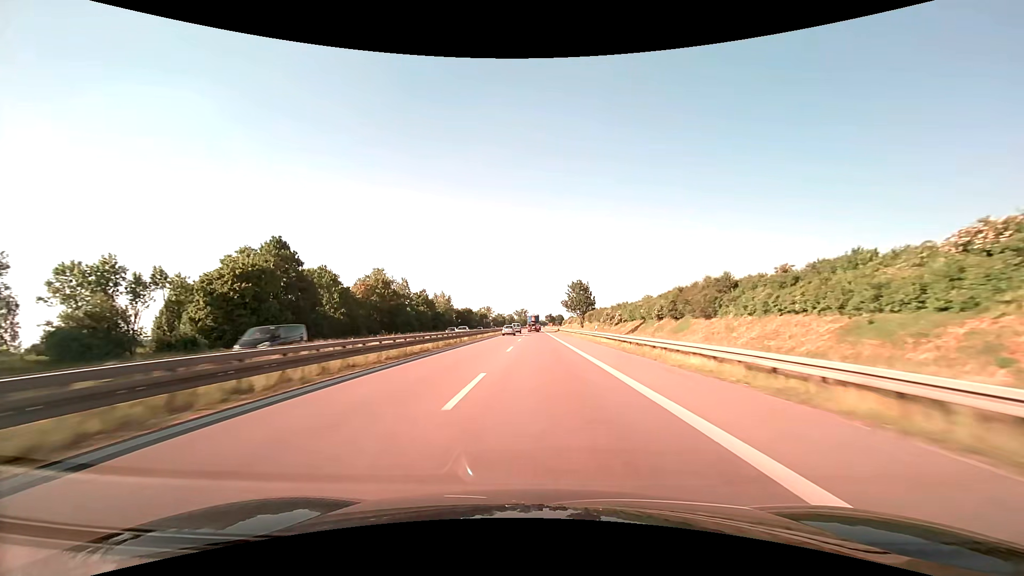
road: trunk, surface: asphalt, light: Day
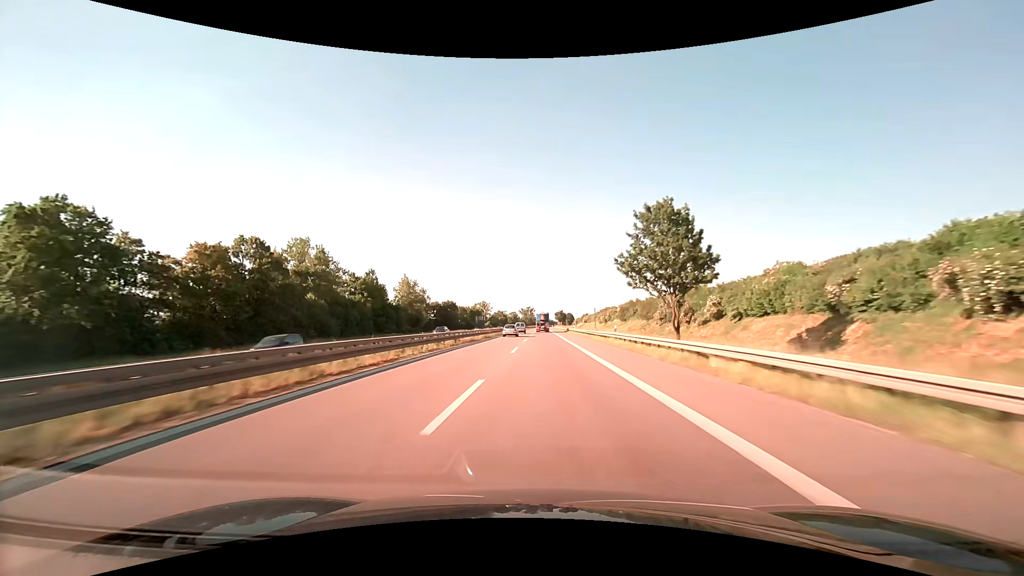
(-0.3, +55.6) m; -1°
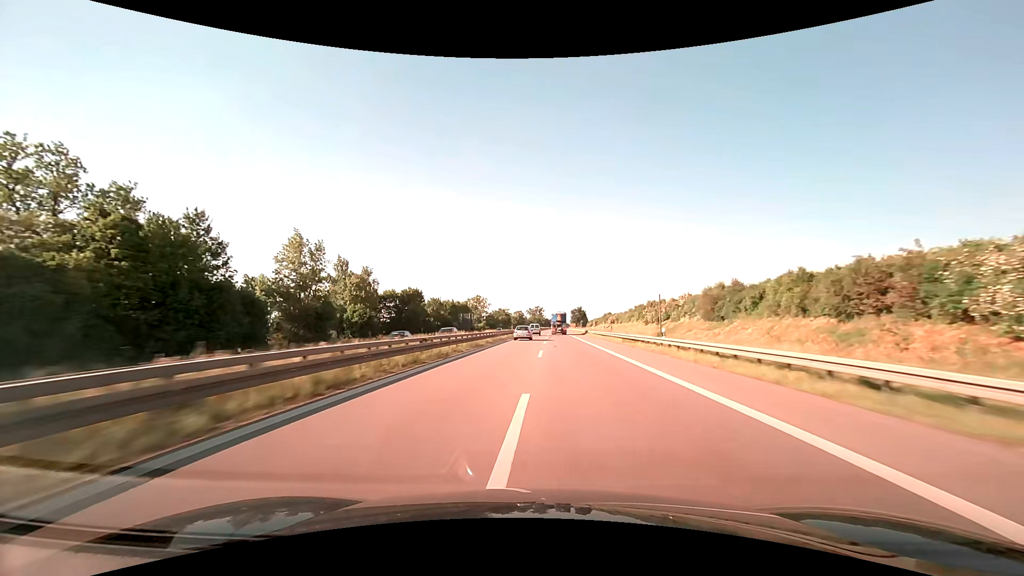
(-0.6, +56.2) m; -1°
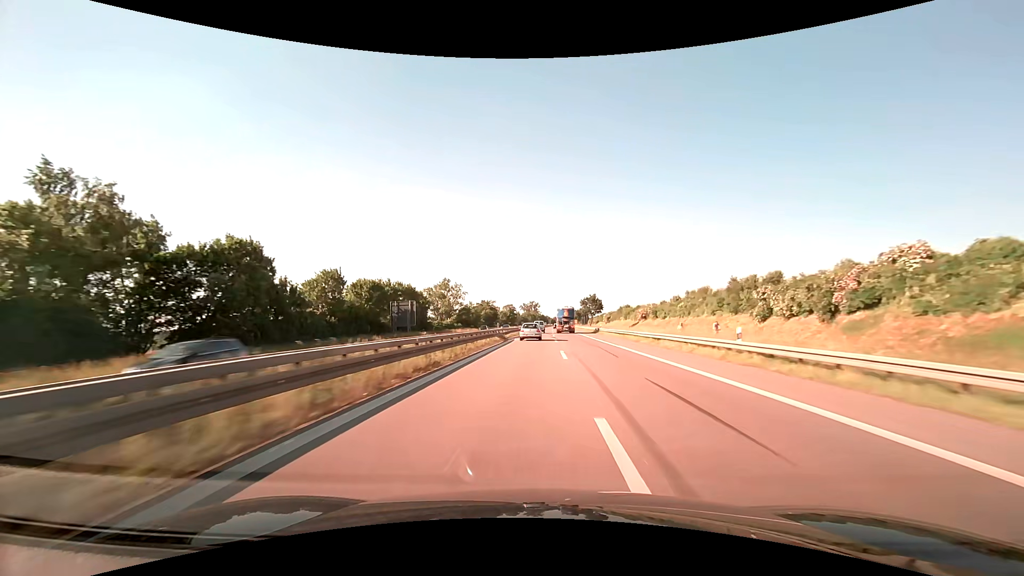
(+0.3, +56.4) m; +1°
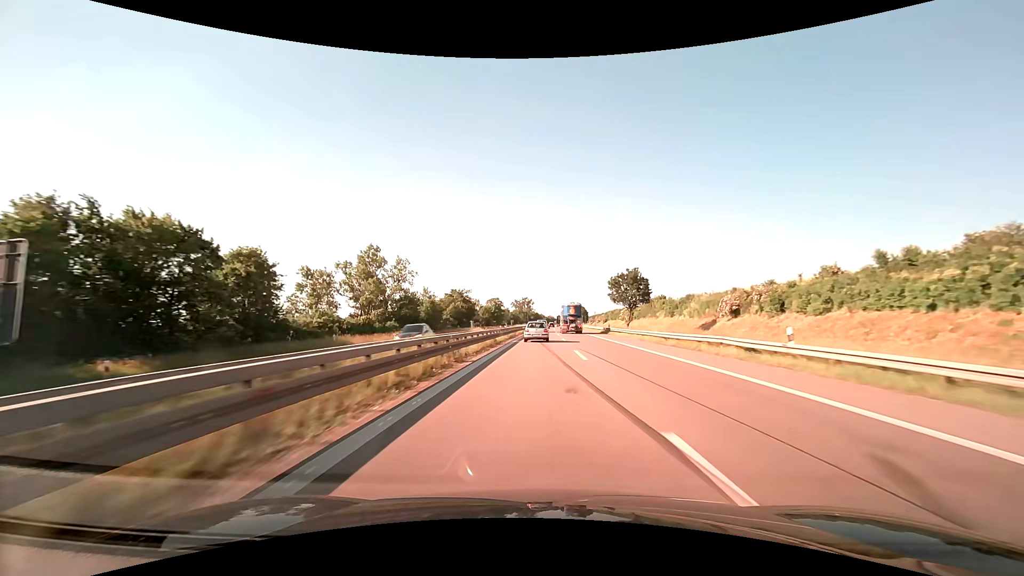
(+0.2, +54.5) m; +1°
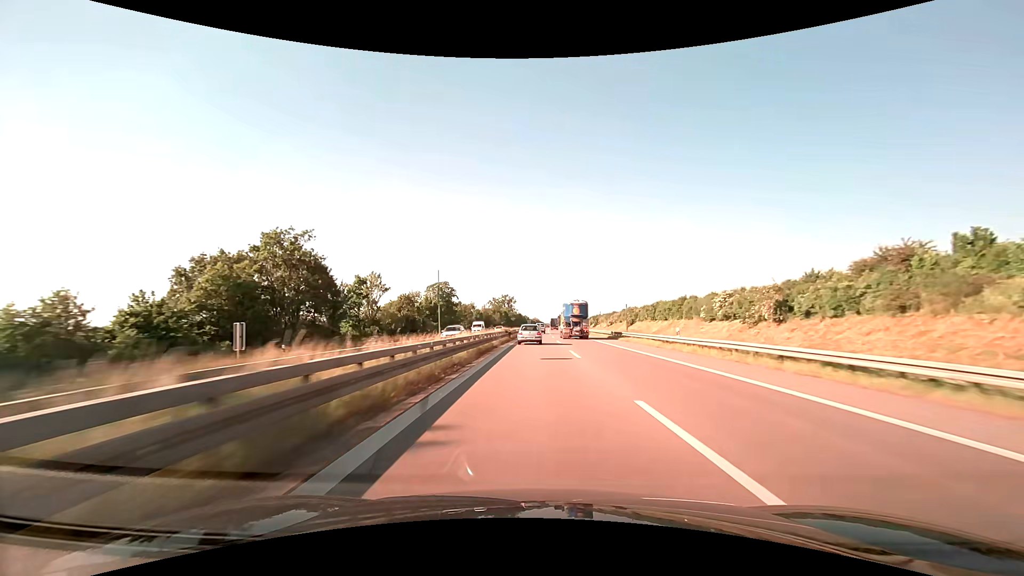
(+1.1, +86.8) m; +2°
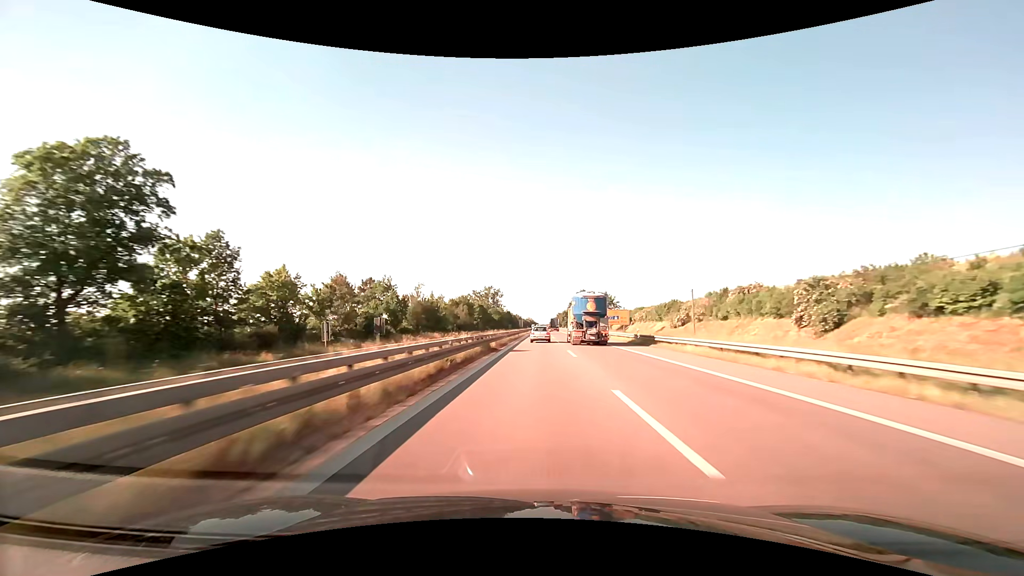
(+0.6, +88.4) m; +1°
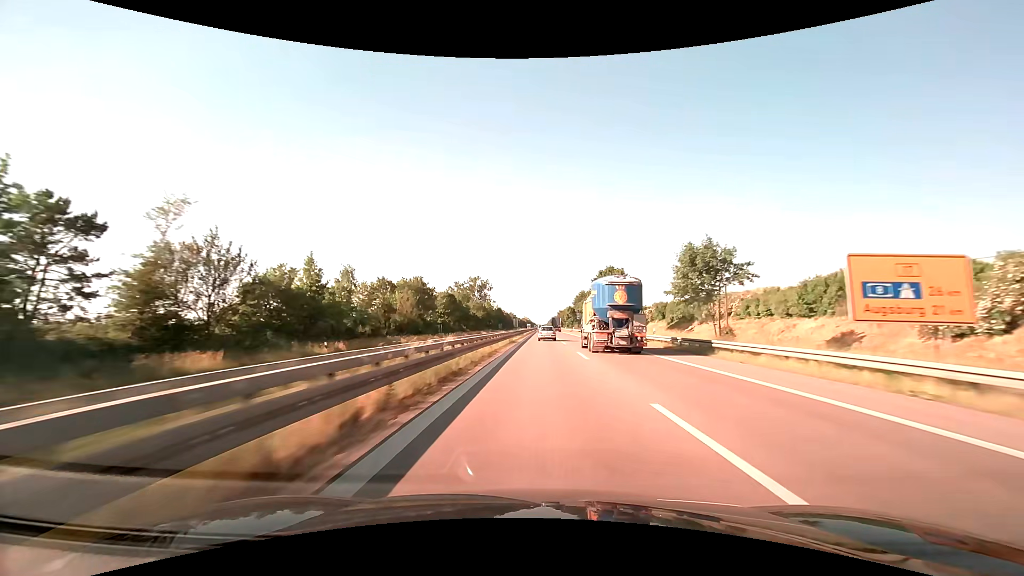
(-0.1, +56.0) m; 0°
(0, +10) (0, +20) (0, +30) (0, +40) (0, +50) (0, +60) (0, +70) (0, +80) (0, +90) (+1, +100) m
